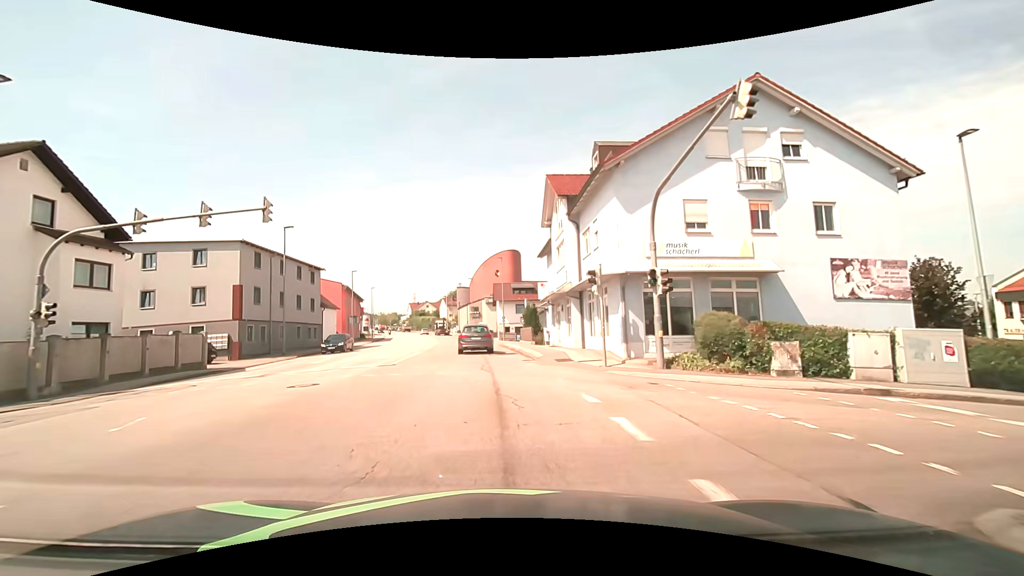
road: tertiary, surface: asphalt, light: Day
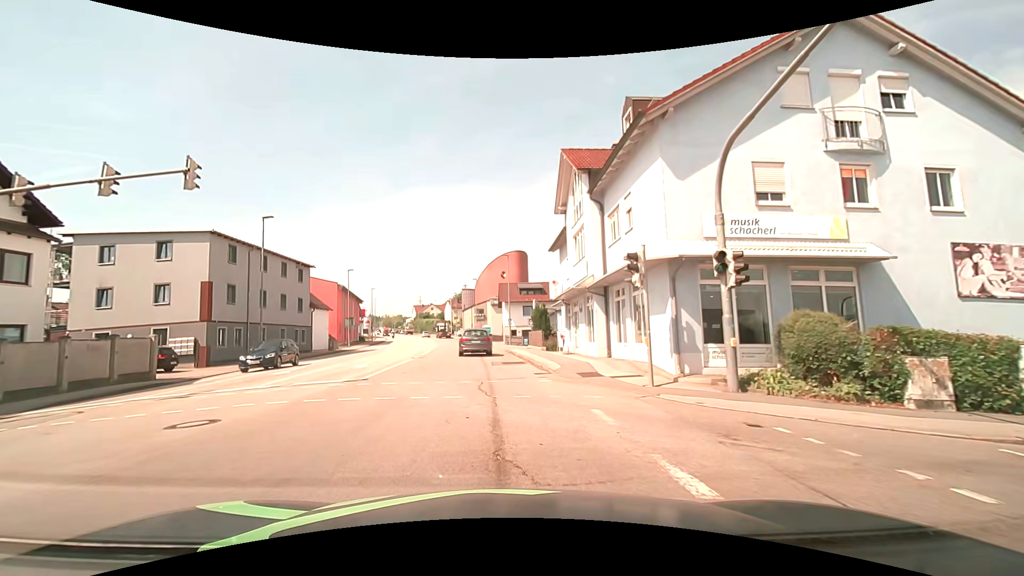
(0.0, +4.9) m; -1°
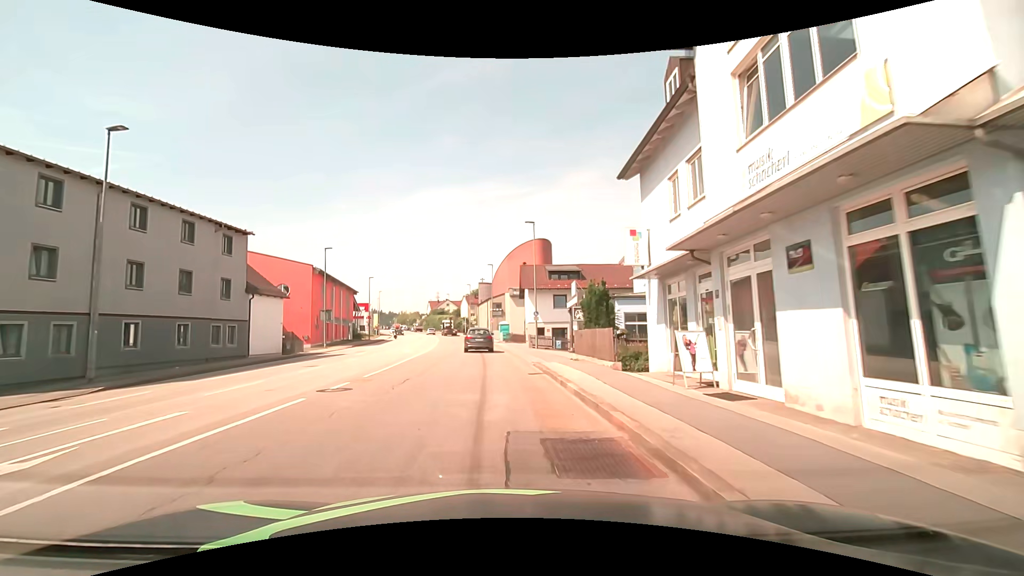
(-0.4, +16.3) m; -2°
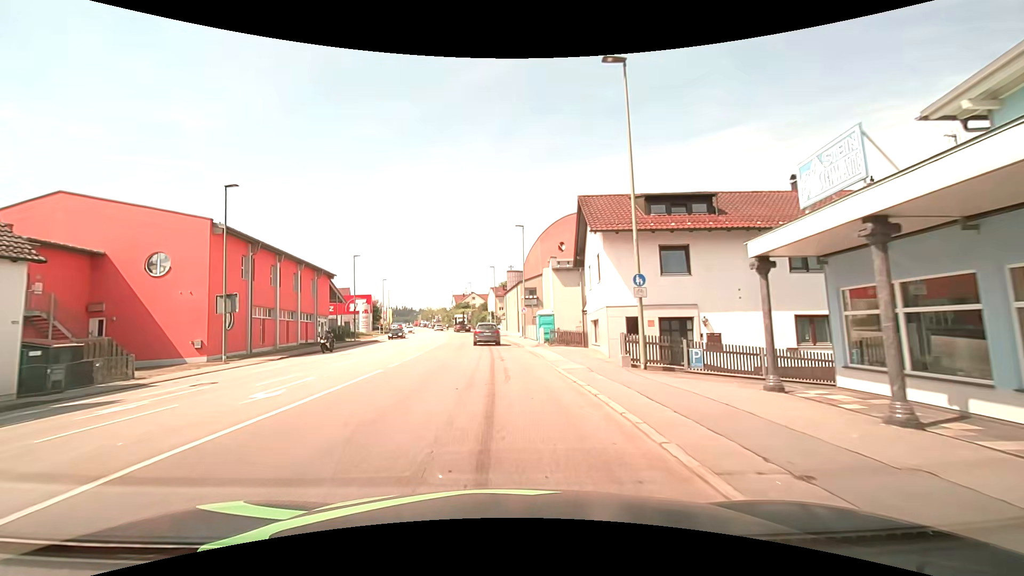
(-0.9, +23.8) m; -4°
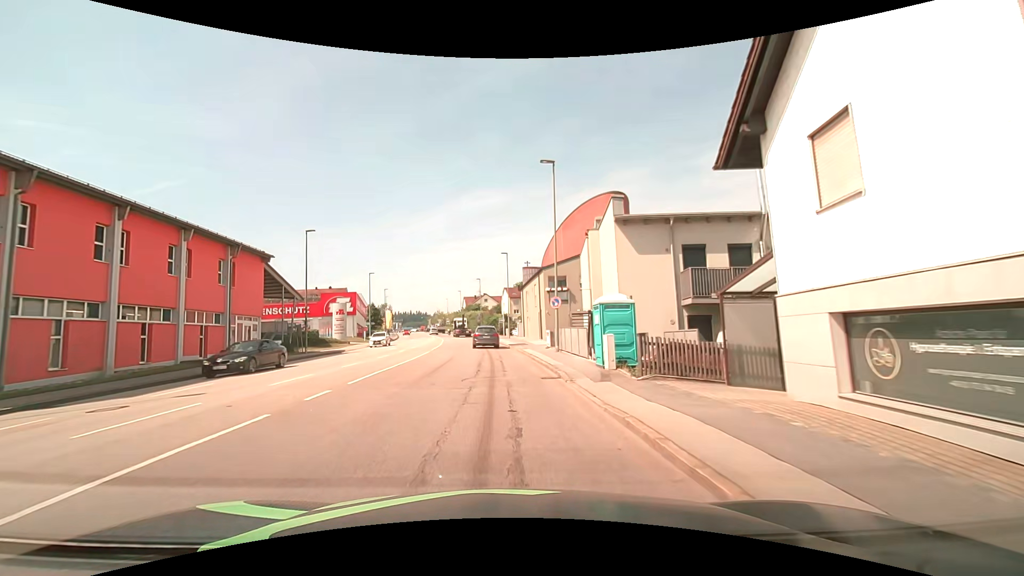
(-0.4, +18.6) m; -2°
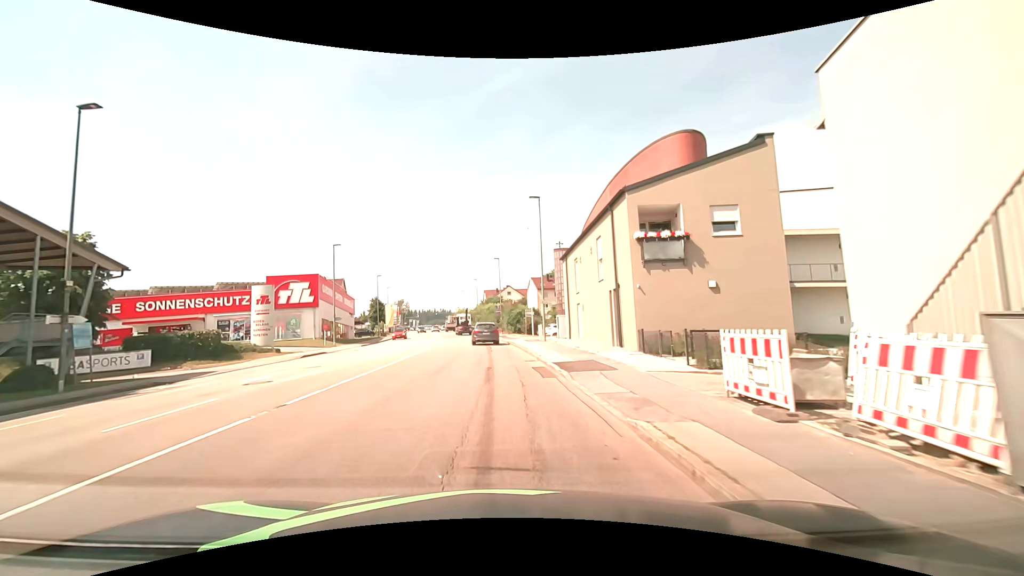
(-0.6, +24.7) m; -2°
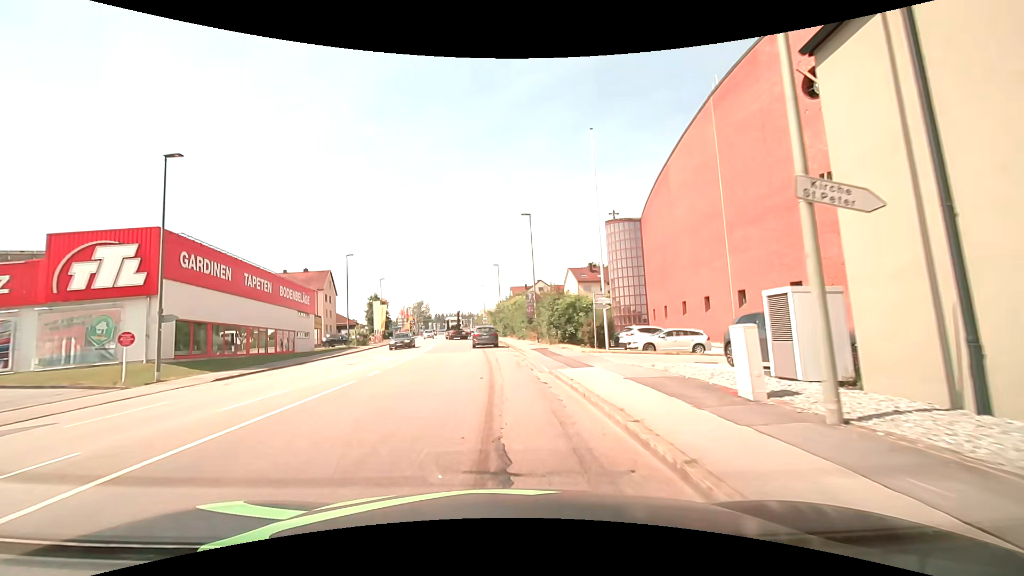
(-0.9, +28.4) m; -4°
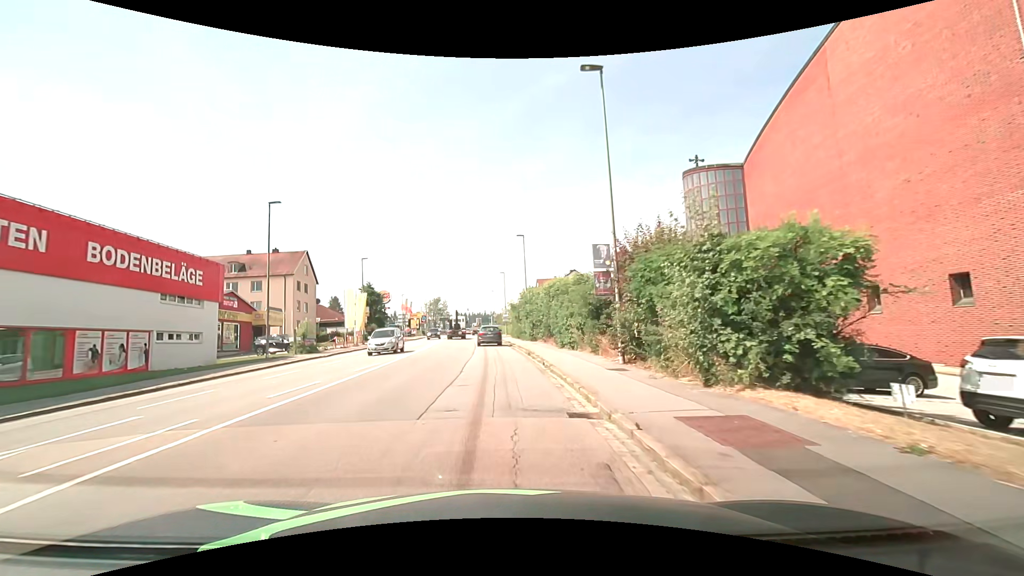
(-0.5, +23.0) m; -3°
(0, +10) (0, +20) (-1, +30) (-1, +40) (-2, +50) (-2, +60) (-3, +70) (-4, +80) (-4, +90) (-5, +100) m
